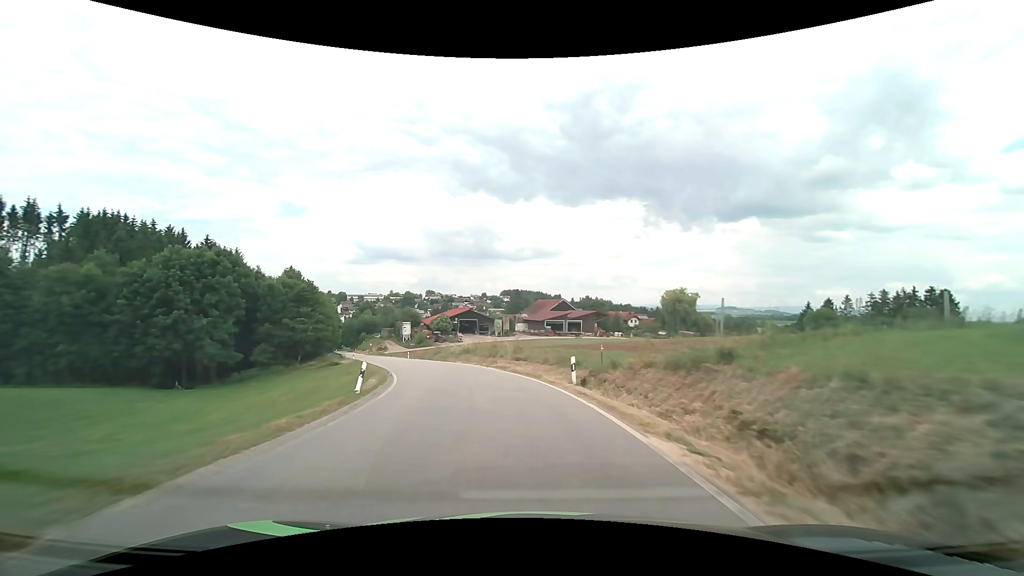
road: secondary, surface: asphalt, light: Day
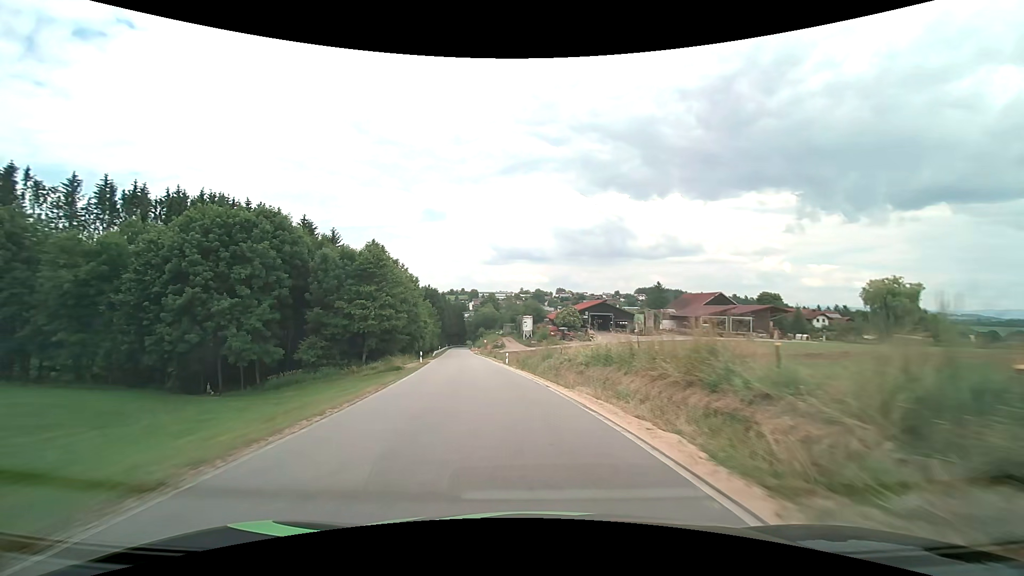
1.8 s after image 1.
(-3.0, +25.5) m; -15°
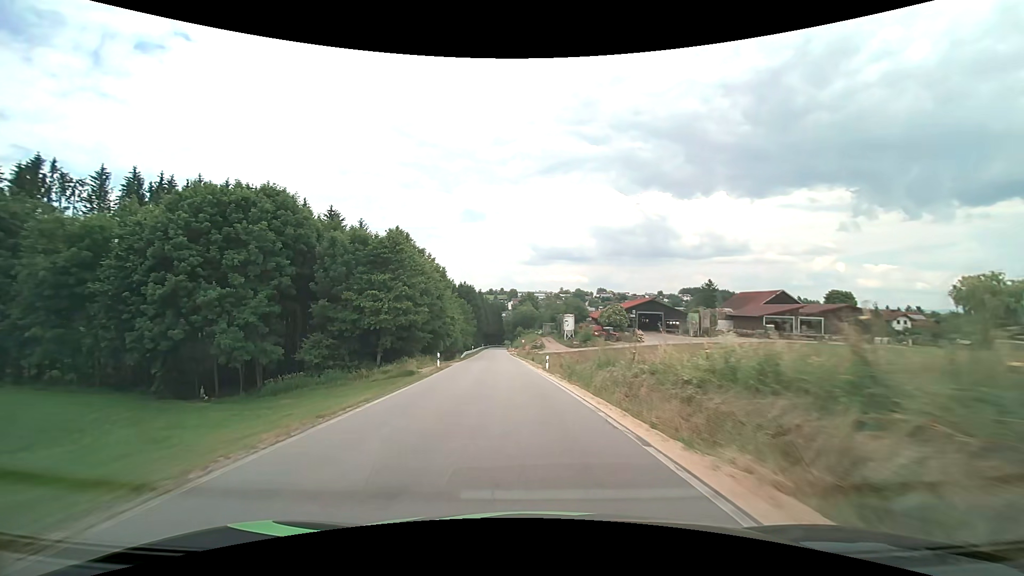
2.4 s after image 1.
(-0.3, +8.6) m; -4°
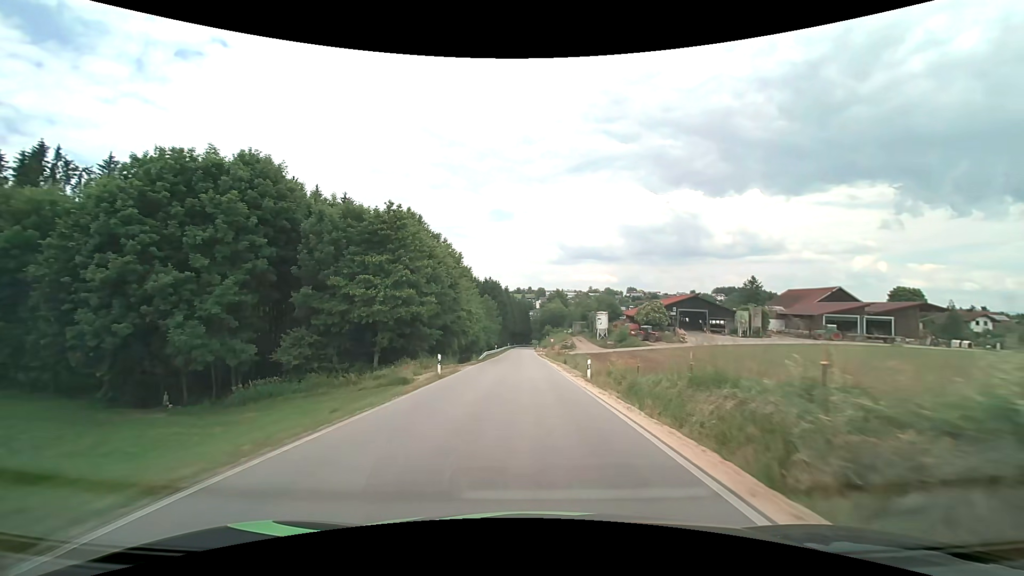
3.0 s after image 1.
(-0.3, +8.6) m; -3°
